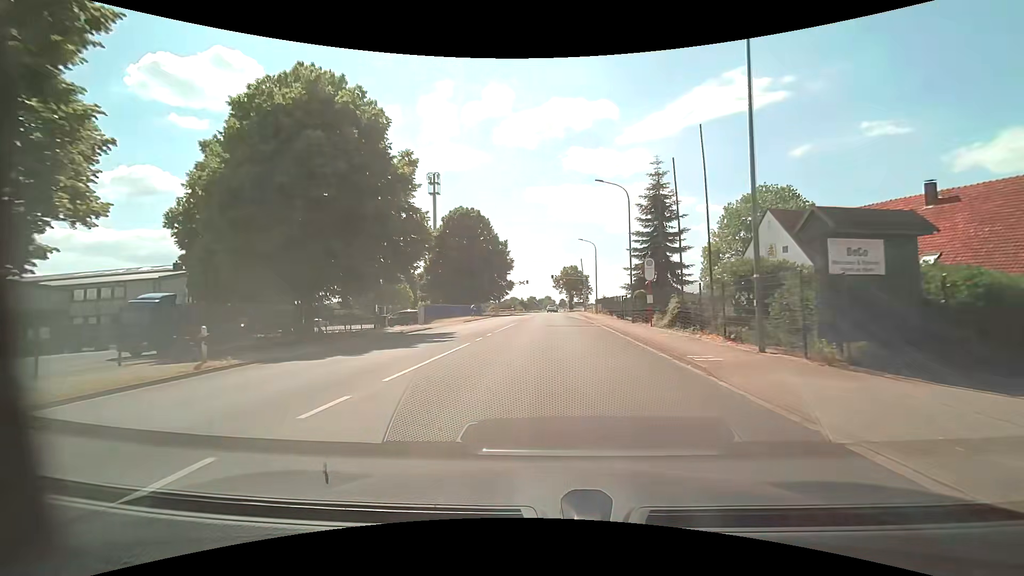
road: tertiary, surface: asphalt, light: Day
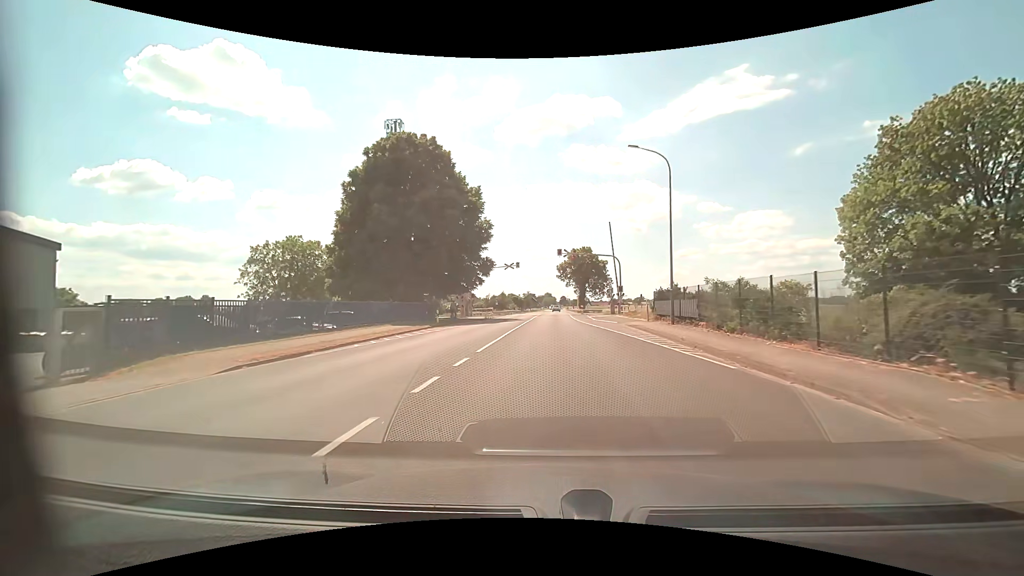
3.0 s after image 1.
(-0.3, +36.5) m; 0°
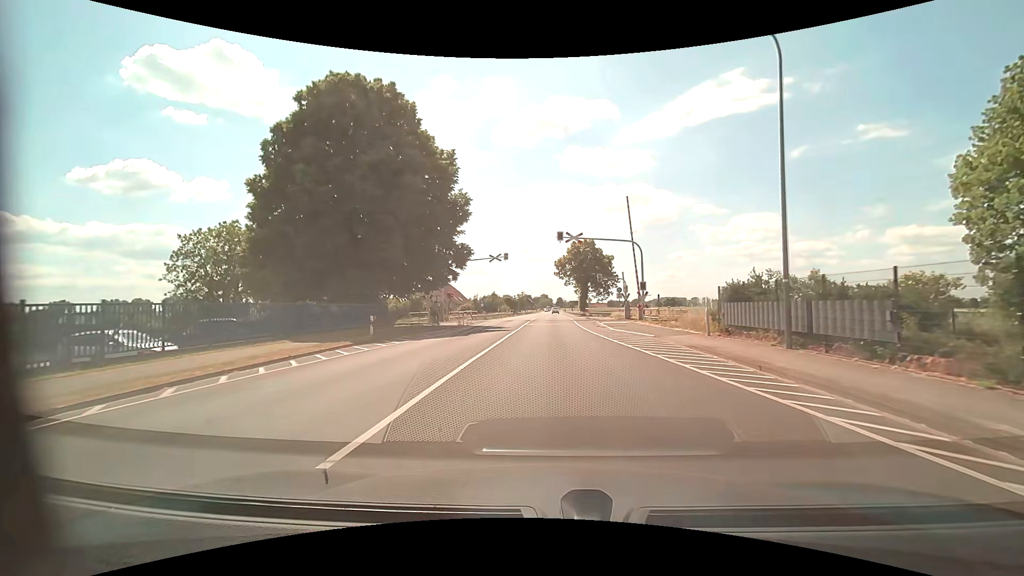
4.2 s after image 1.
(-0.1, +12.6) m; 0°
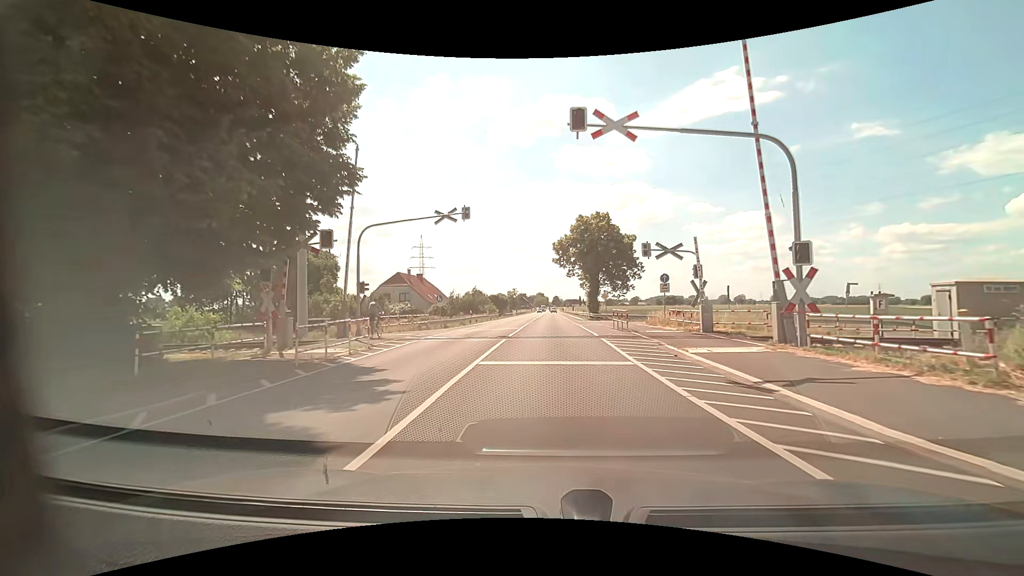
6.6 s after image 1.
(+0.1, +22.1) m; +1°
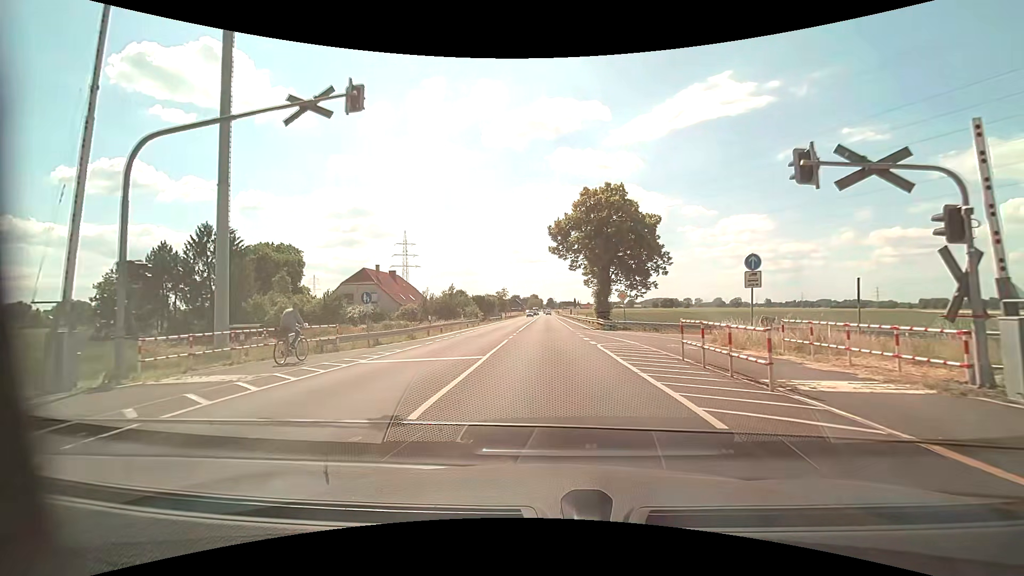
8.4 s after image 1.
(+0.1, +14.4) m; 0°
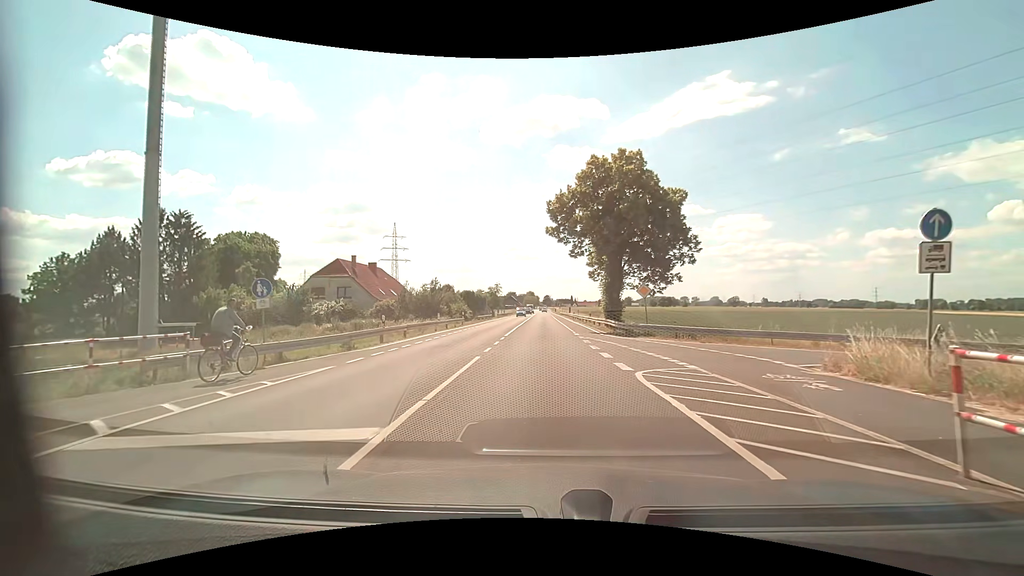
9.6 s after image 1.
(+0.1, +8.4) m; +1°
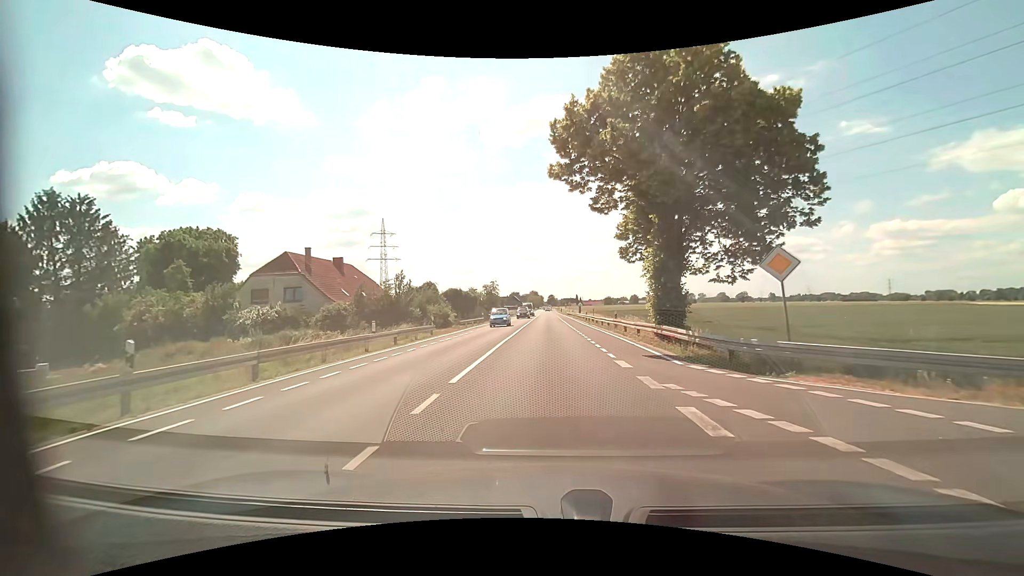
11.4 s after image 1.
(0.0, +14.8) m; 0°
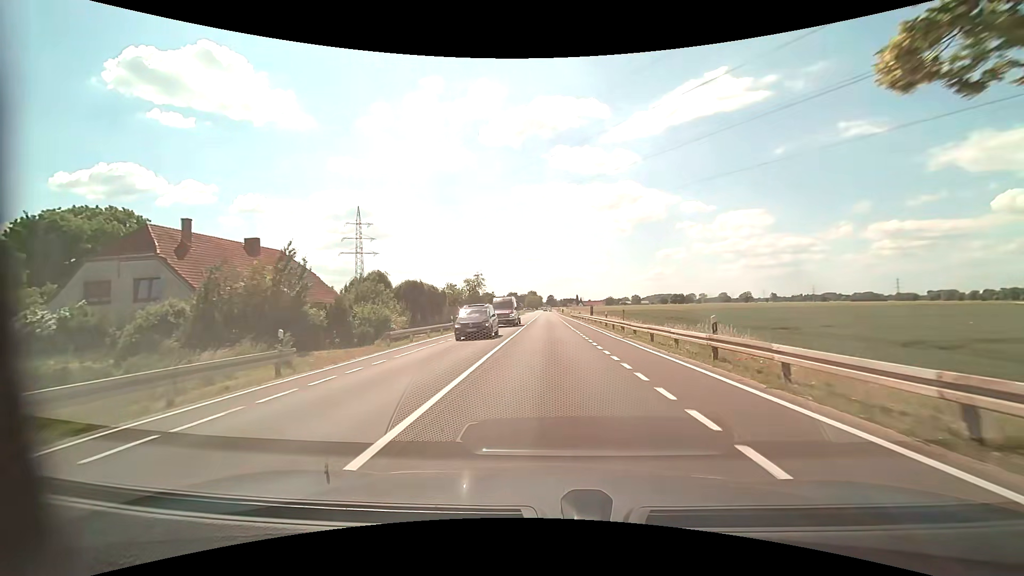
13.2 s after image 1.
(-0.1, +19.3) m; 0°
